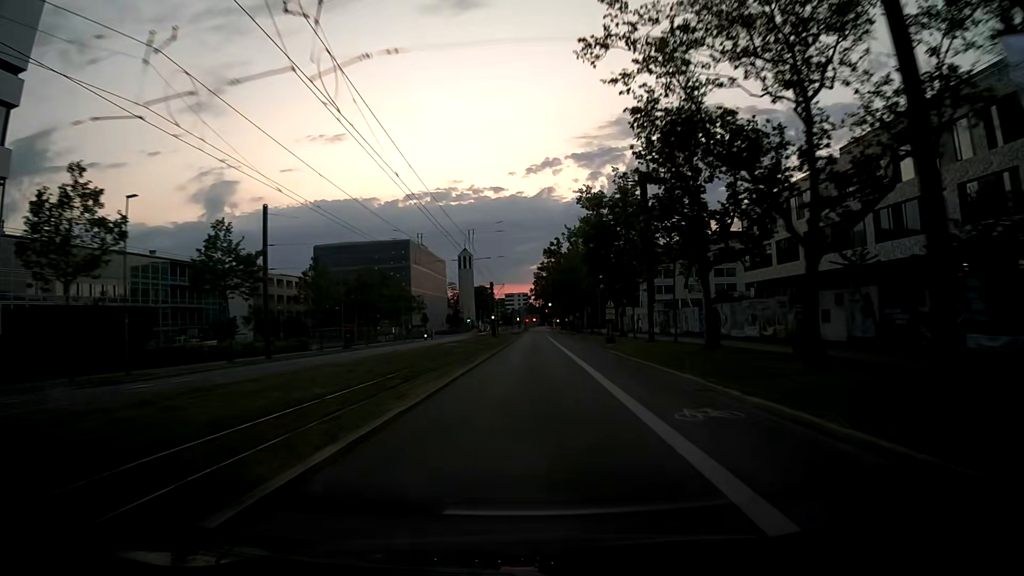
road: secondary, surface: asphalt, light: Dusk
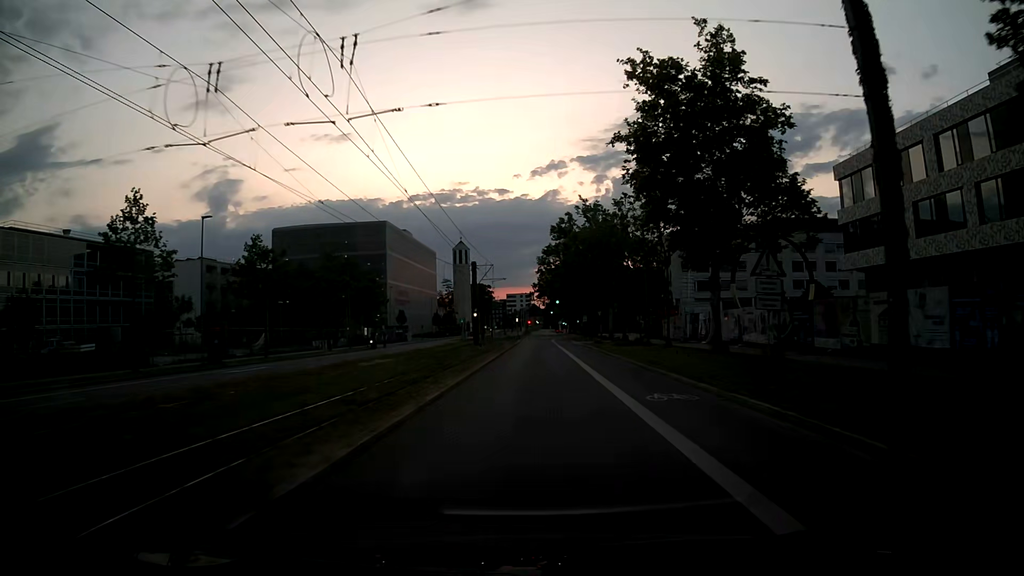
(-0.1, +29.2) m; 0°
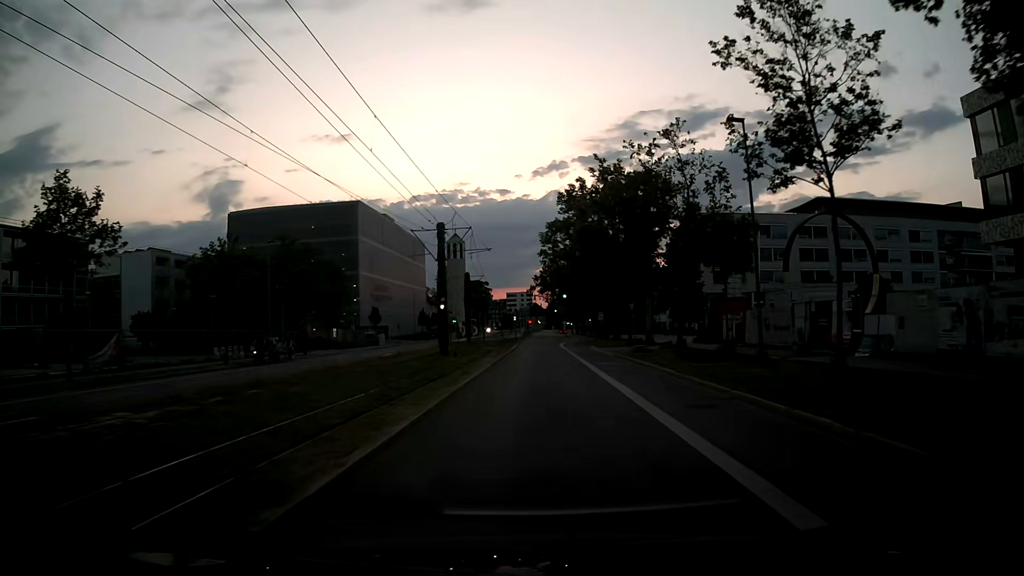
(-0.3, +21.6) m; -1°
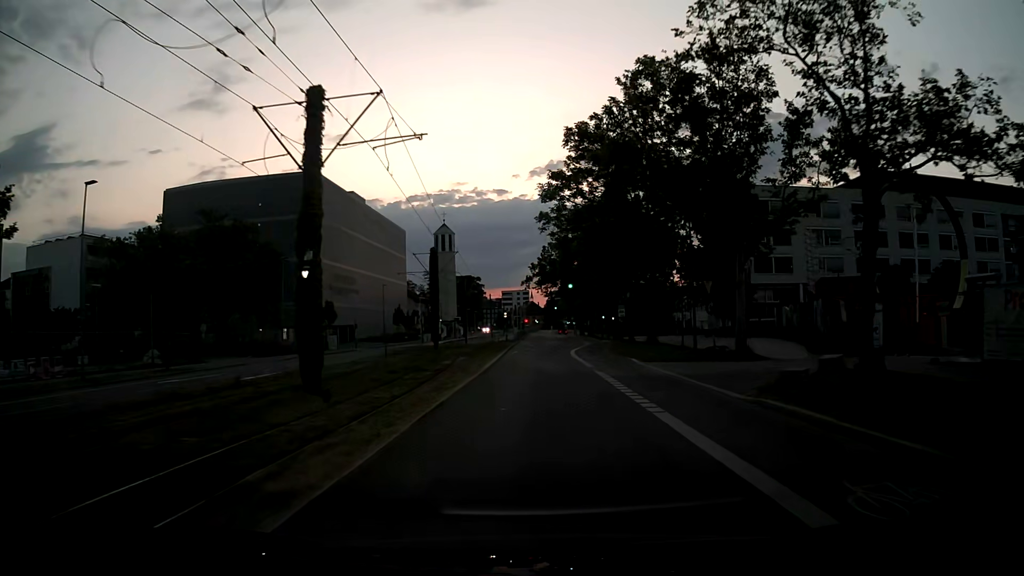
(+0.2, +21.6) m; +1°
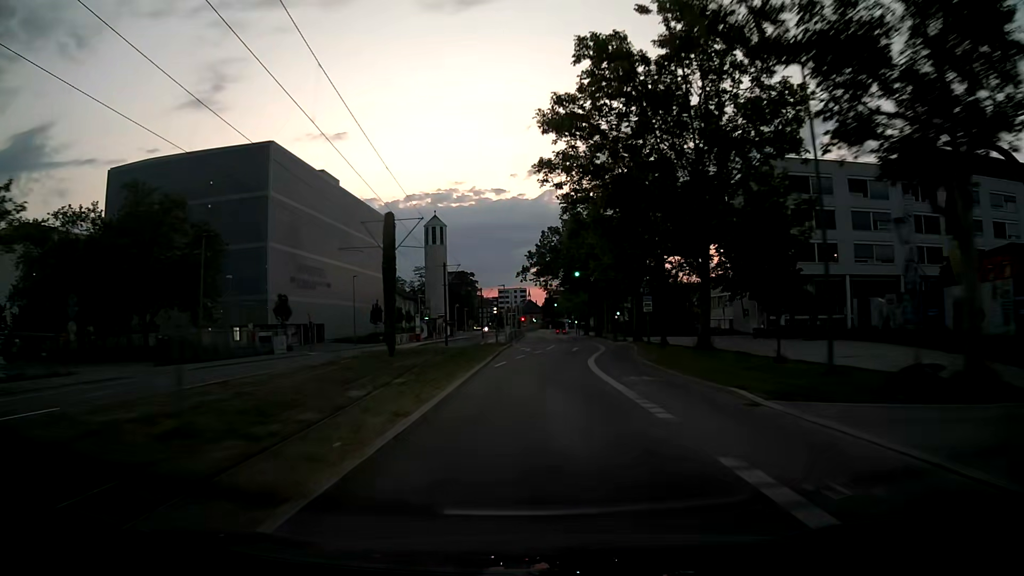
(0.0, +14.6) m; 0°
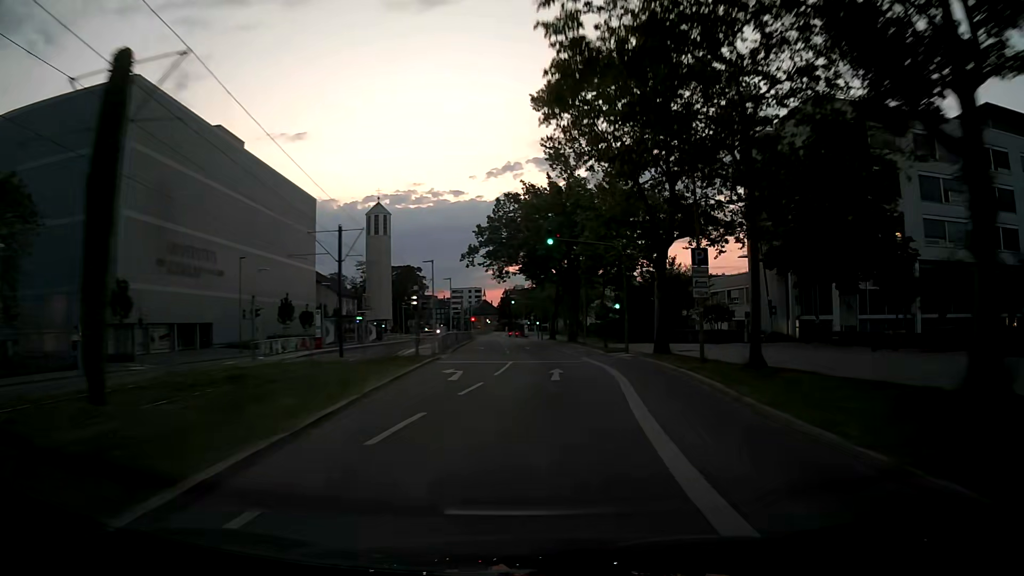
(+0.6, +22.3) m; +4°
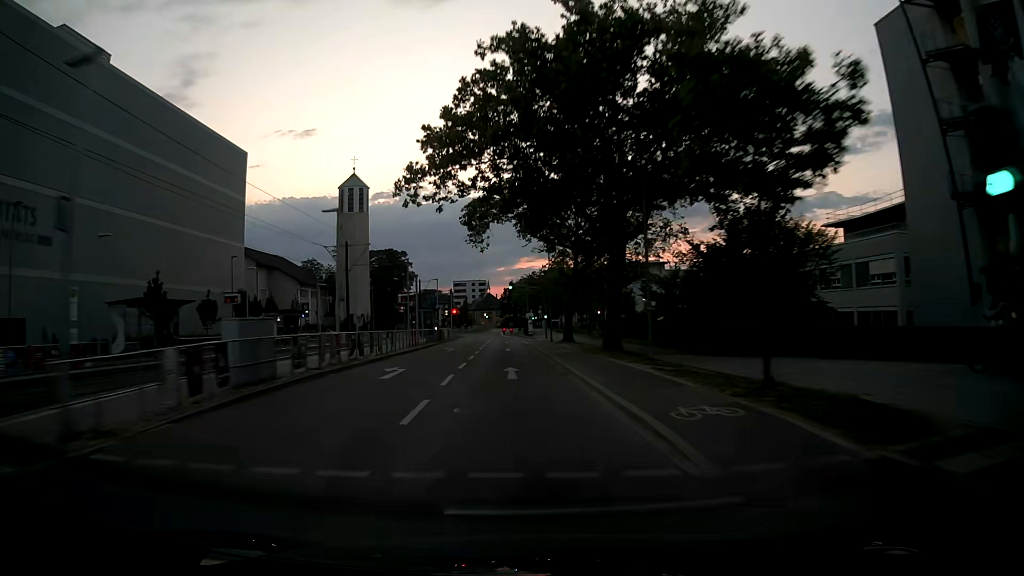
(+0.7, +30.2) m; -1°
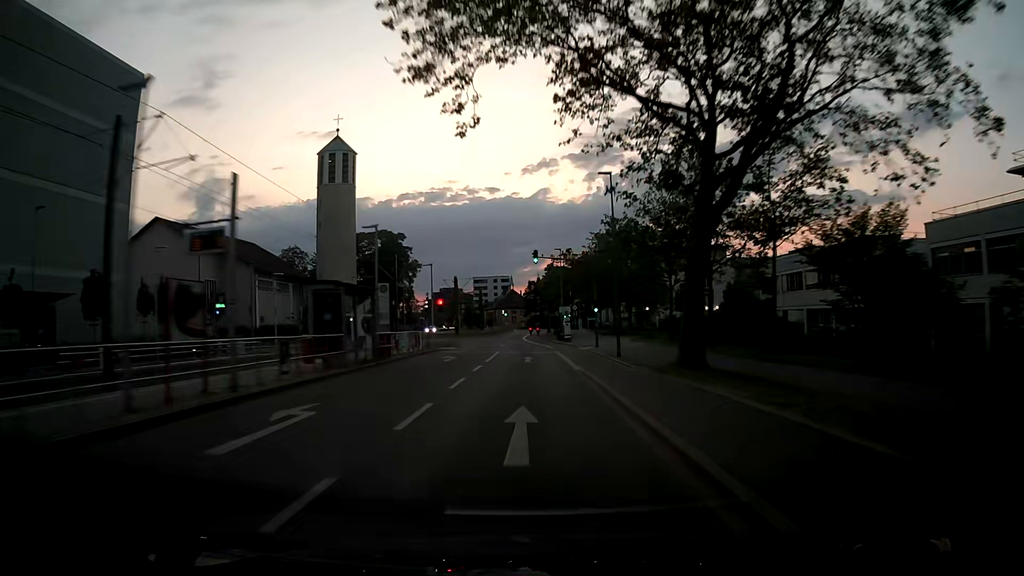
(-0.9, +30.7) m; -2°
(0, +10) (0, +20) (0, +30) (0, +40) (-1, +50) (-2, +60) (-2, +70) (-2, +80) (-2, +90) (-1, +100) m
